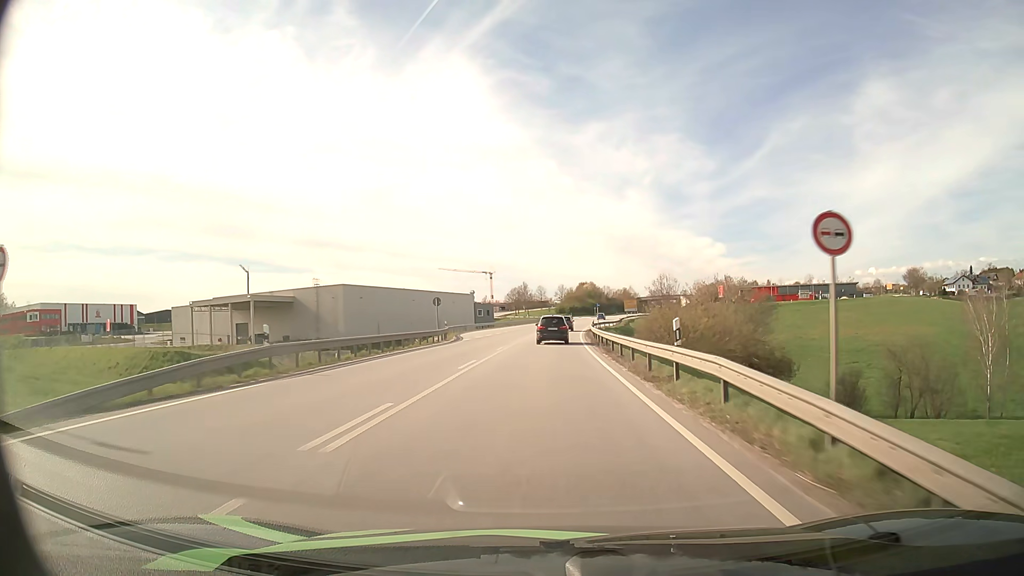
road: primary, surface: asphalt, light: Day
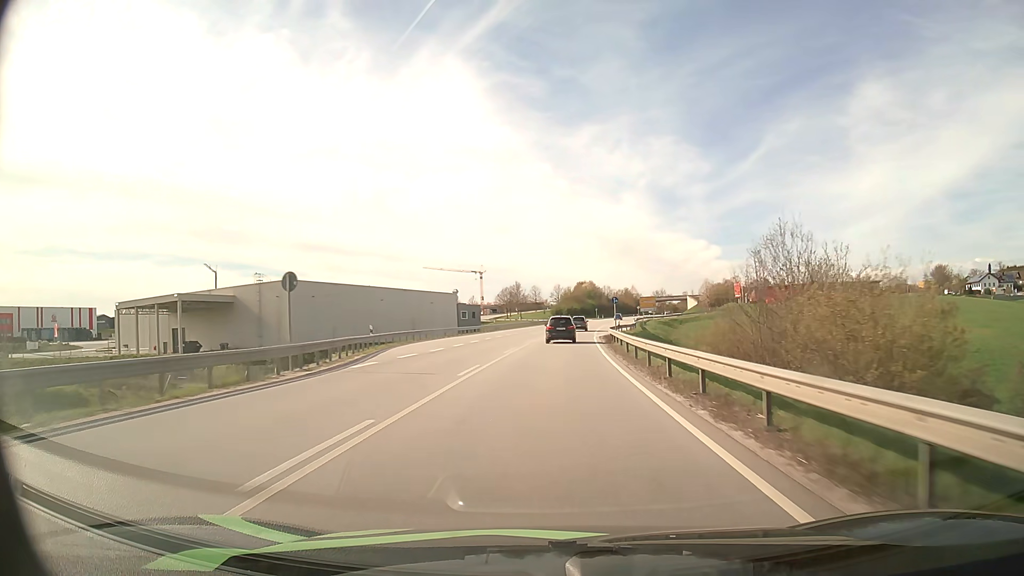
(0.0, +25.9) m; 0°
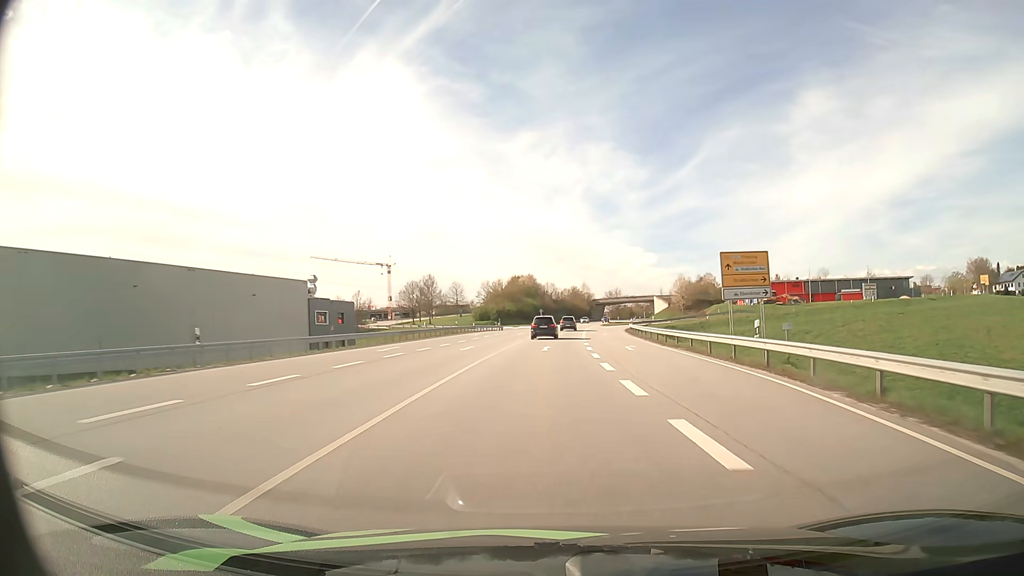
(+2.5, +66.0) m; +5°
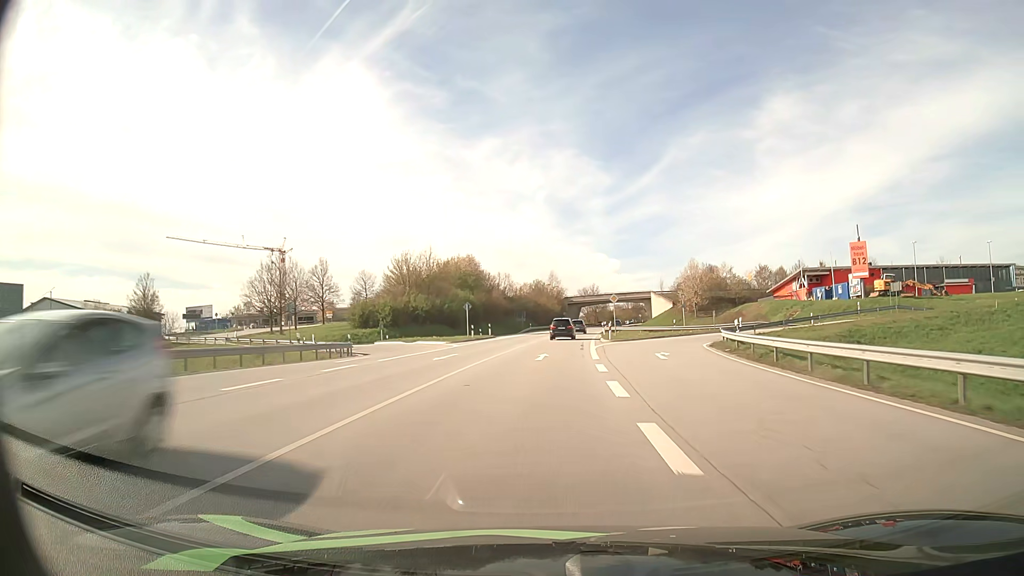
(+2.4, +66.6) m; +3°
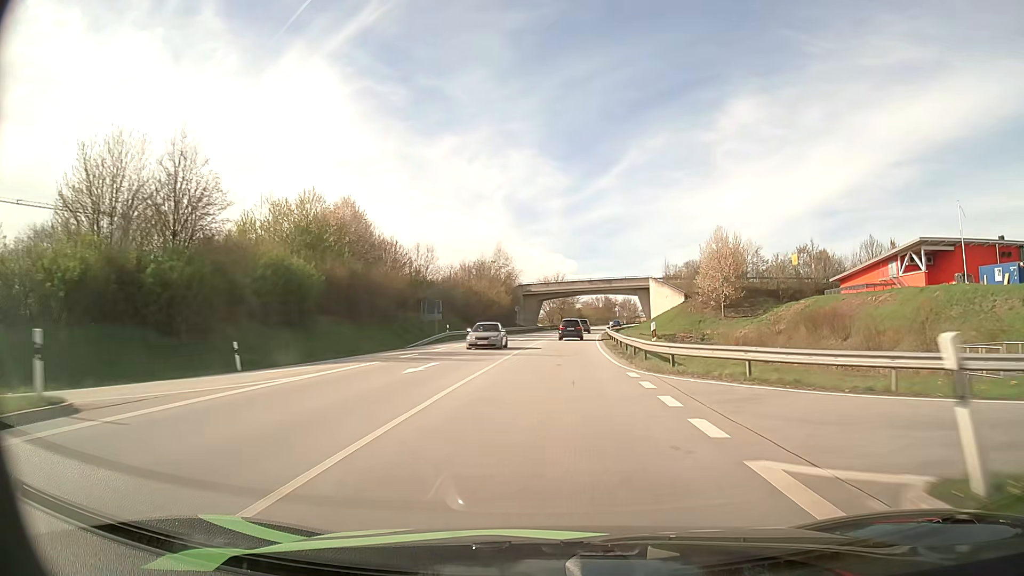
(+1.6, +54.4) m; +4°
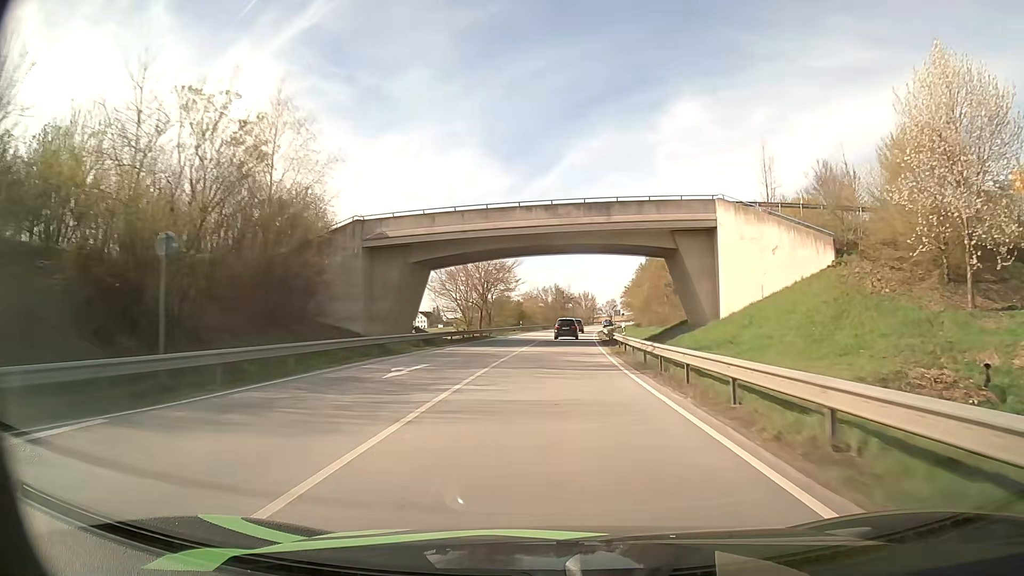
(+2.9, +68.6) m; +5°
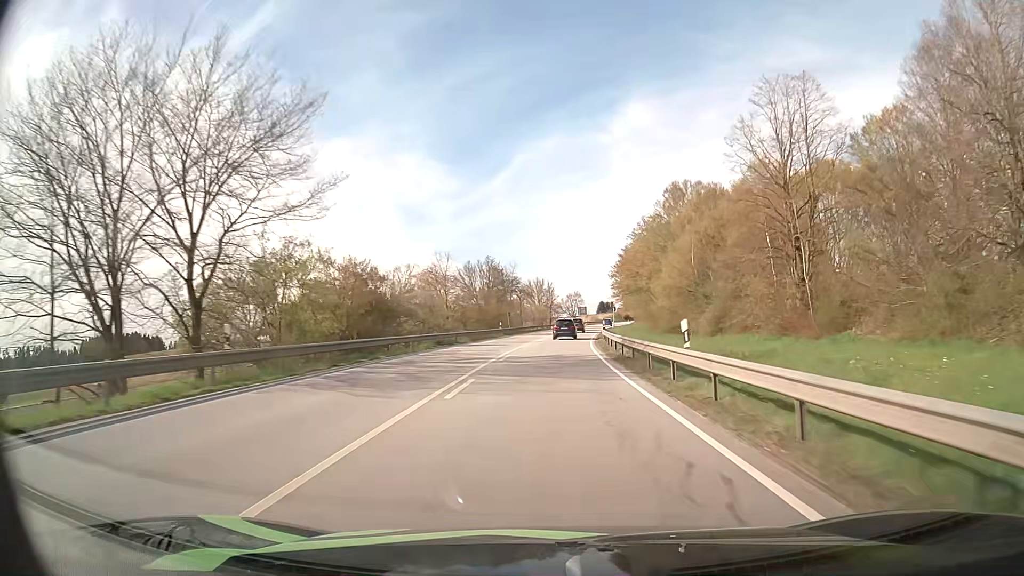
(+2.8, +67.8) m; +4°
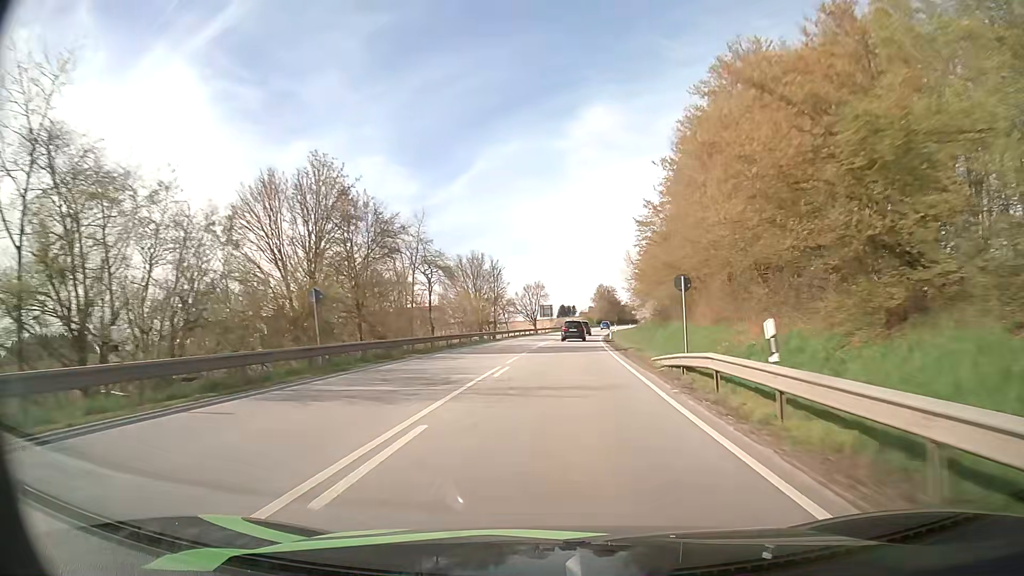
(+1.8, +55.2) m; +4°
(0, +10) (0, +20) (+1, +30) (+1, +40) (+2, +50) (+2, +60) (+3, +70) (+4, +80) (+5, +90) (+6, +100) m
